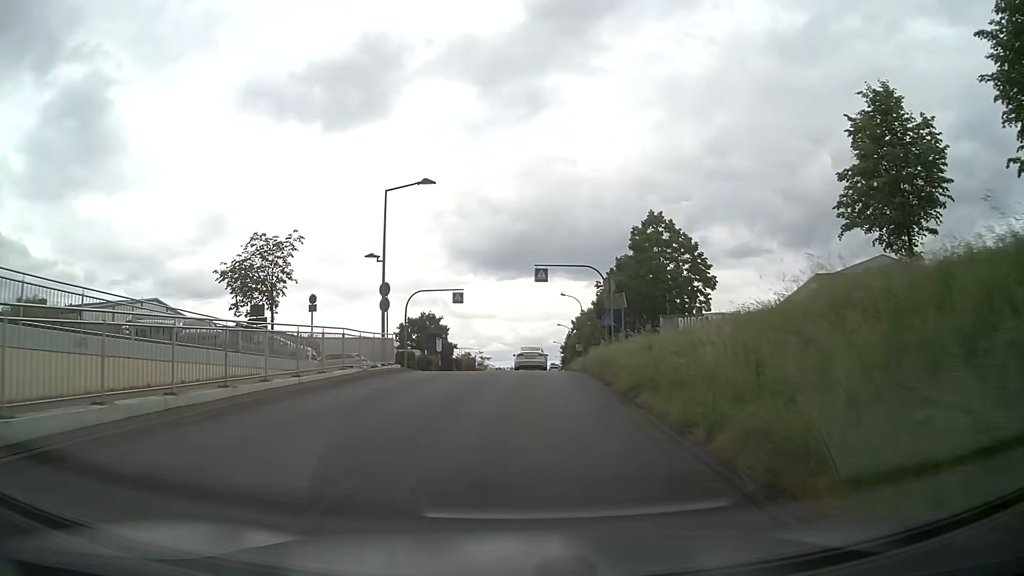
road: unclassified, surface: asphalt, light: Day
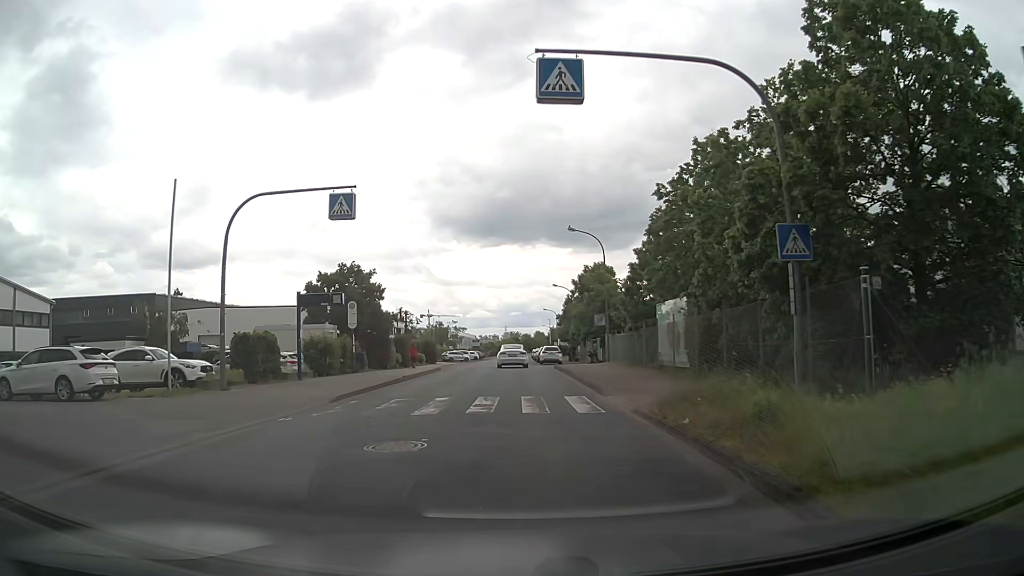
(+0.5, +28.2) m; +1°
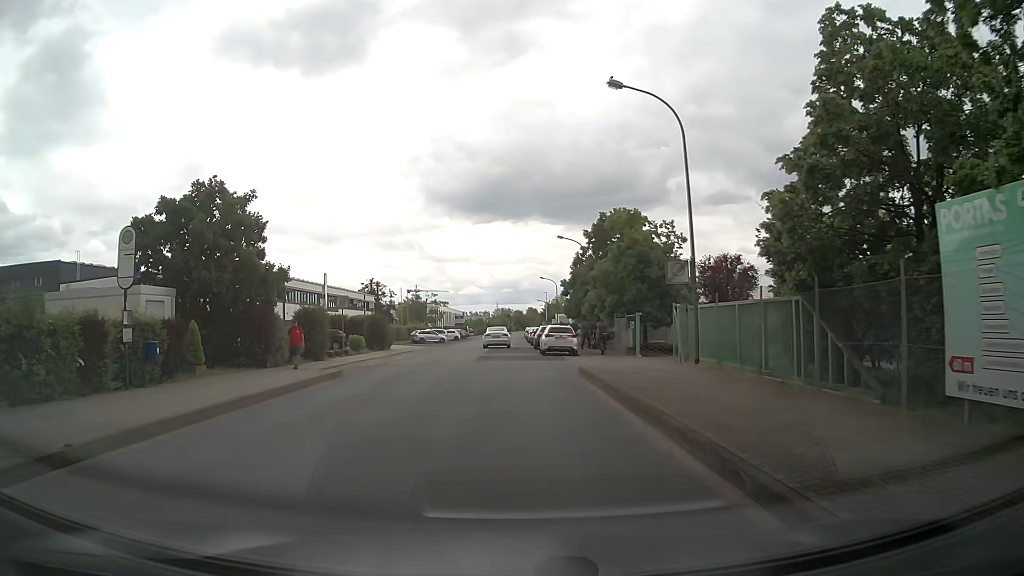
(+0.3, +21.0) m; +1°
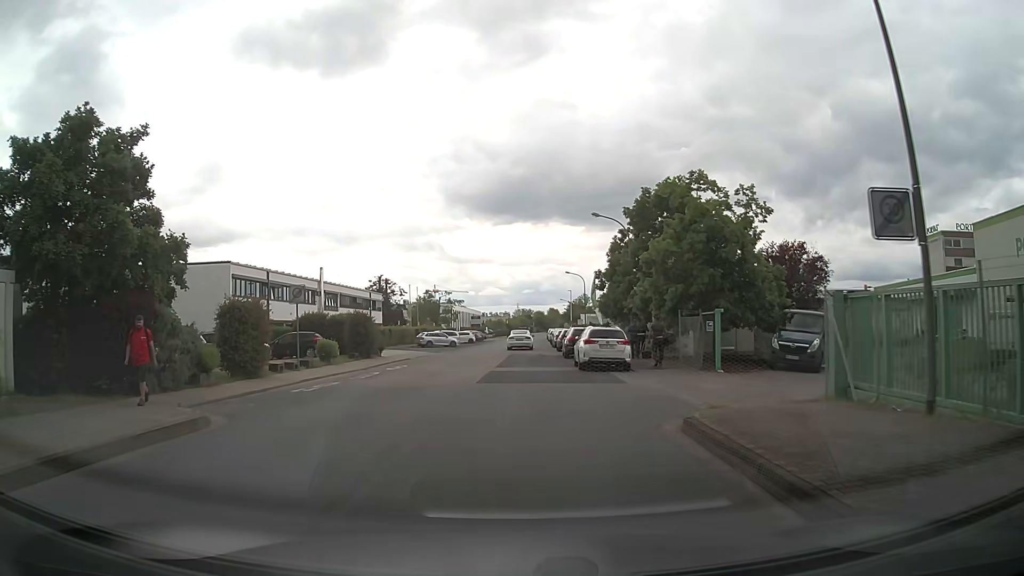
(-0.1, +10.2) m; -1°
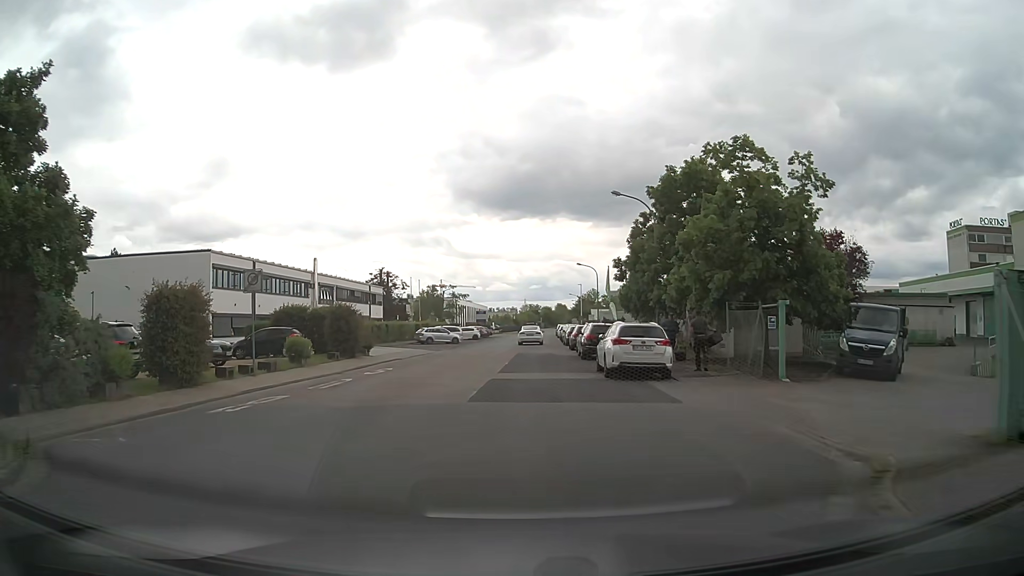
(0.0, +5.0) m; 0°
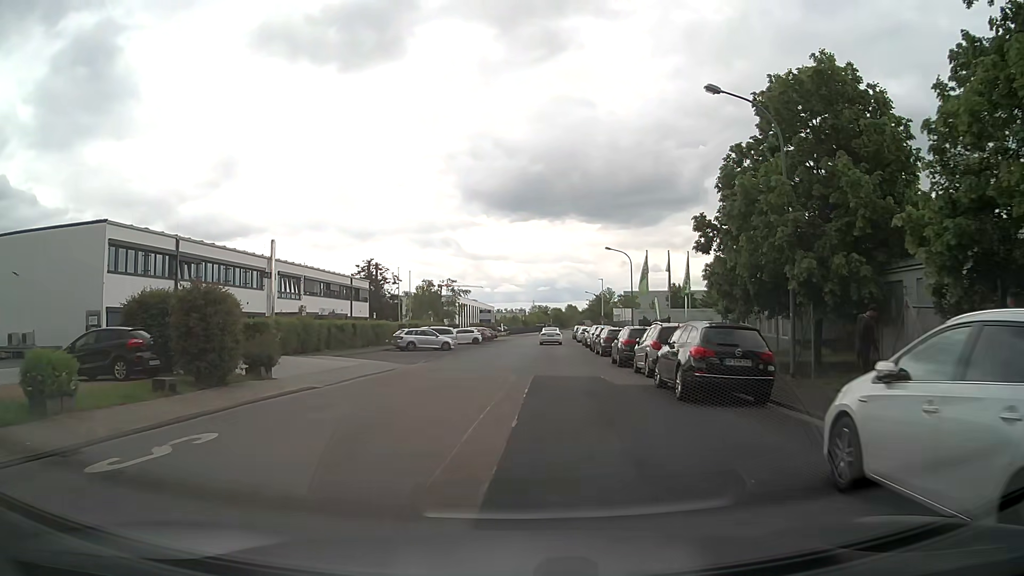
(-0.3, +15.3) m; -1°
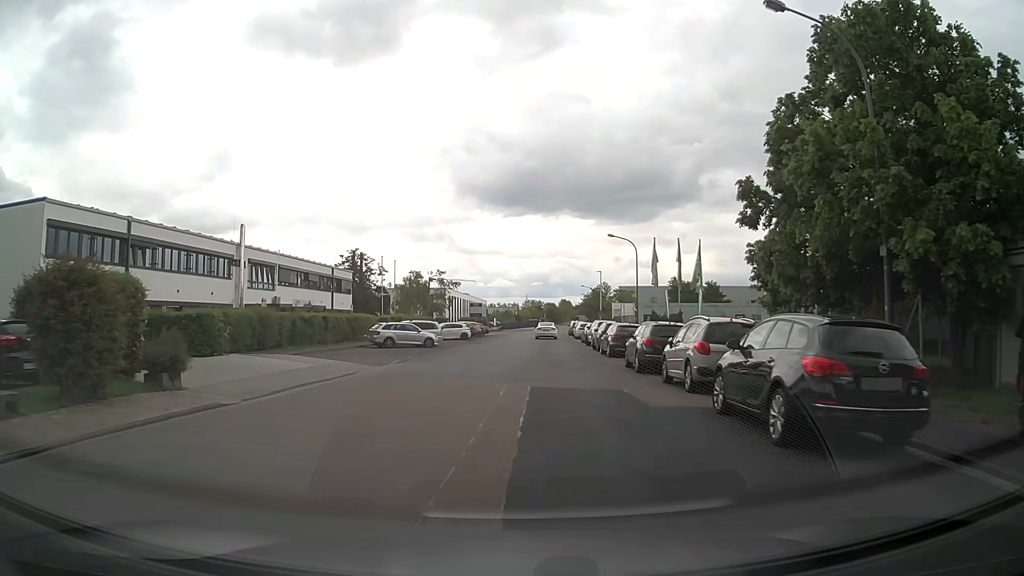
(0.0, +5.3) m; +1°
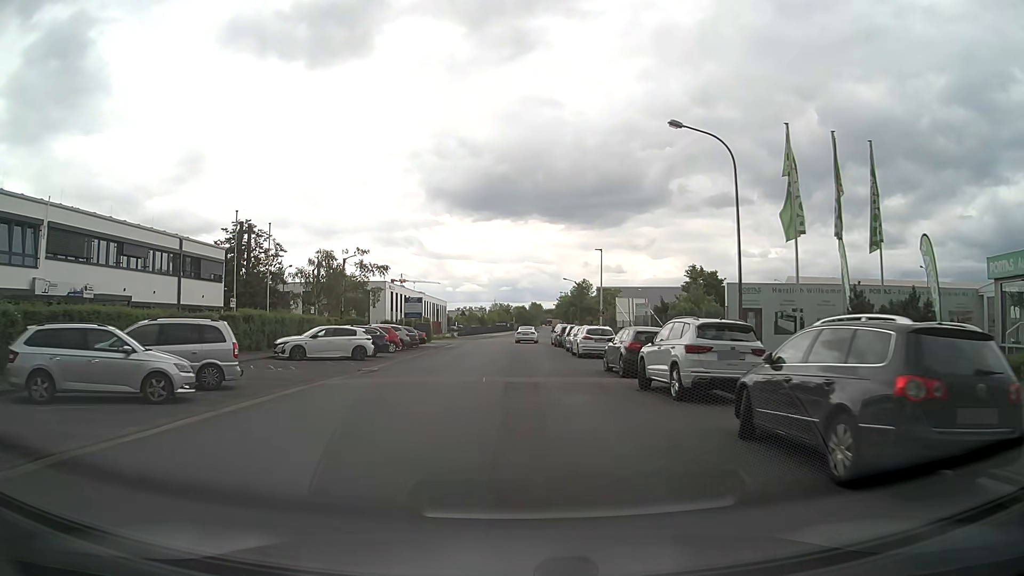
(+0.8, +28.4) m; +3°
(0, +10) (0, +20) (0, +30) (0, +40) (0, +50) (0, +60) (+1, +70) (+2, +80) (+2, +90) (+3, +100) m
